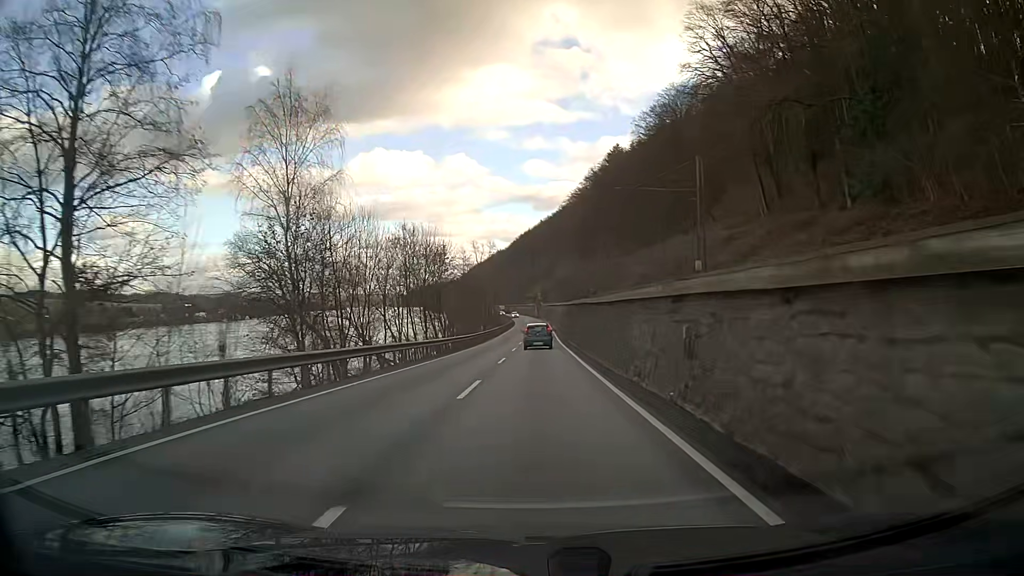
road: primary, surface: asphalt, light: Day
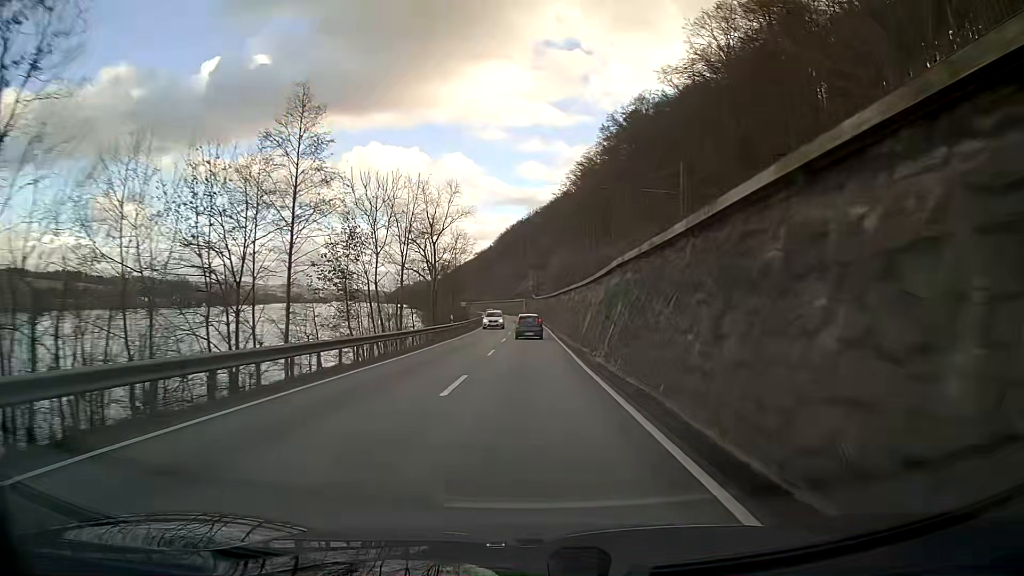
(+0.5, +60.3) m; +1°
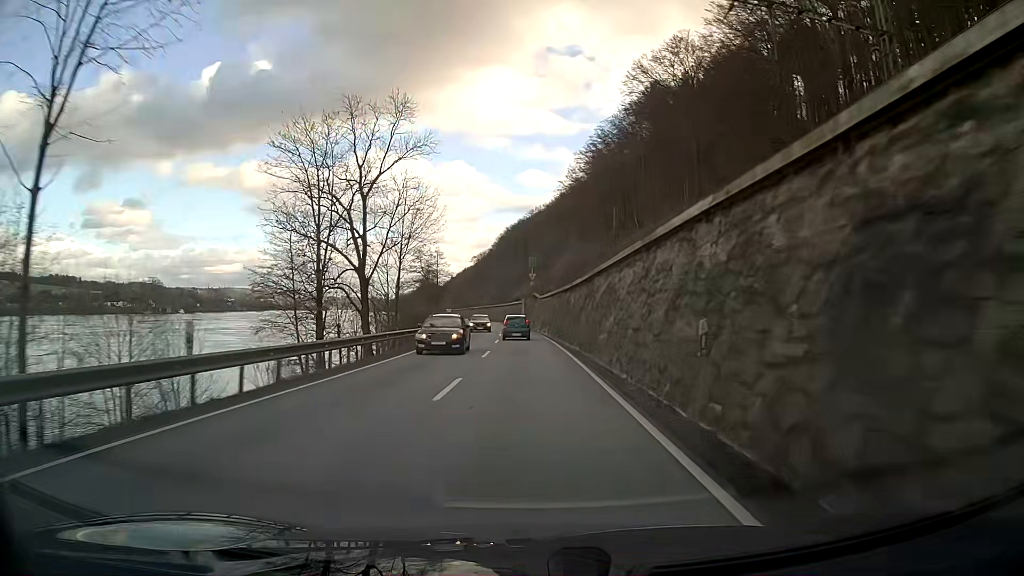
(0.0, +36.9) m; 0°
